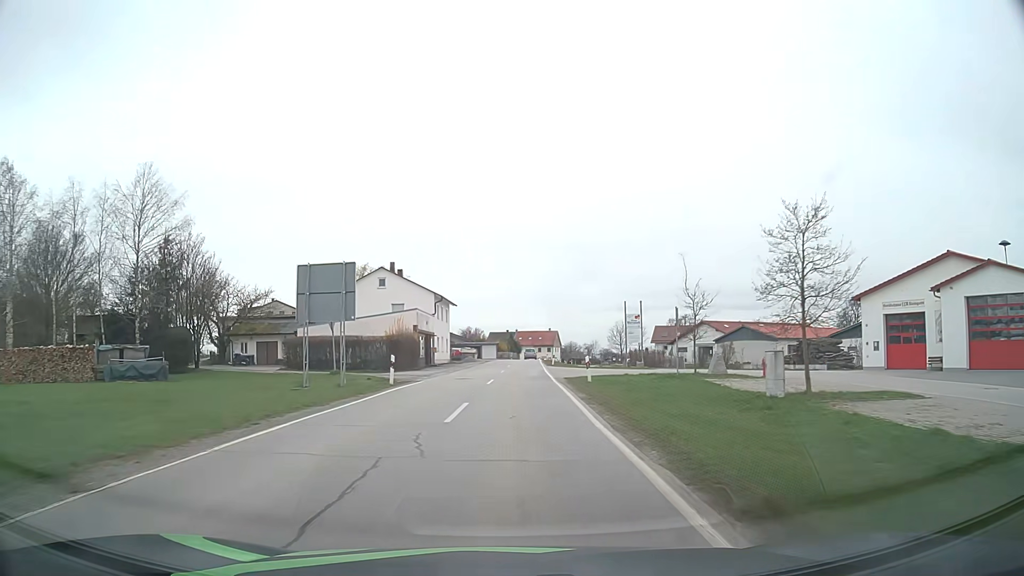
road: secondary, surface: asphalt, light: Day
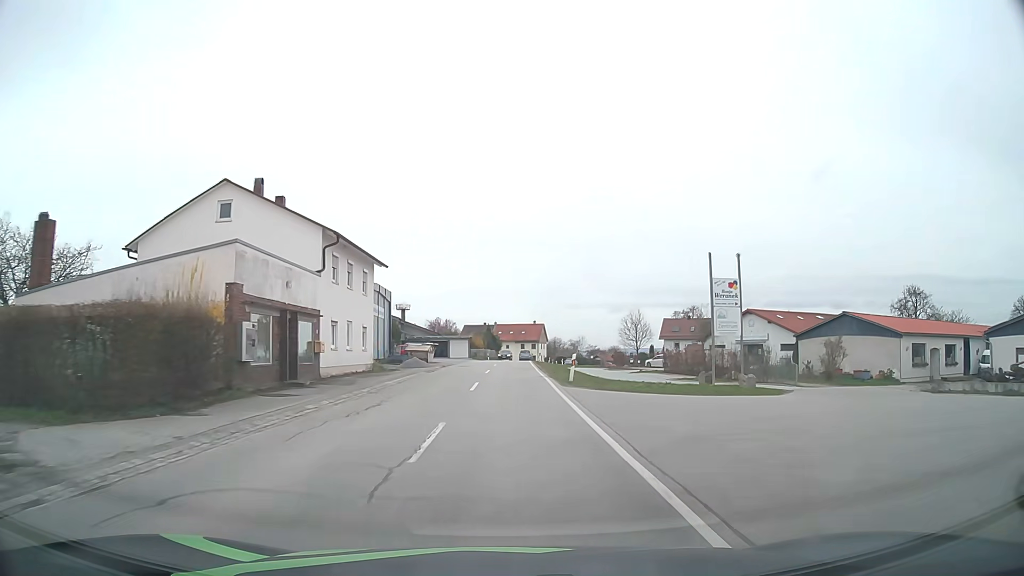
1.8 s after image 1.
(+0.6, +29.1) m; +2°
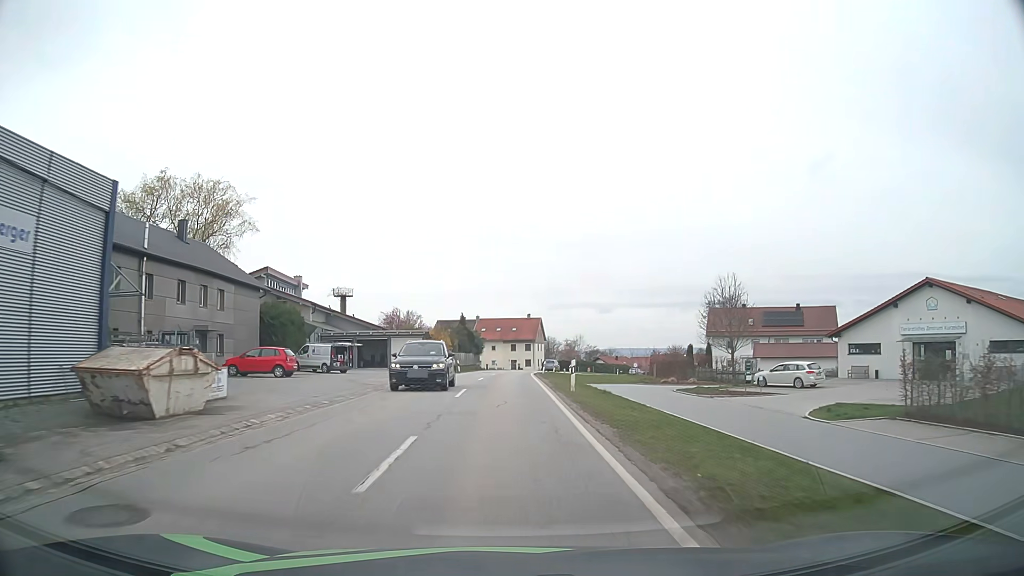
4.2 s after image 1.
(+0.5, +38.8) m; +1°
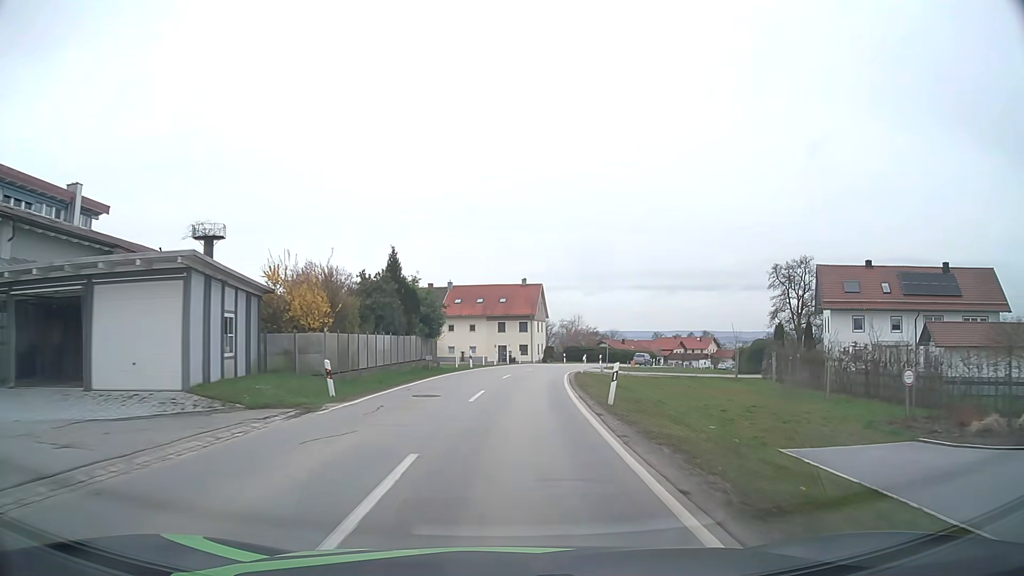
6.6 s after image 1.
(+0.1, +39.5) m; +1°
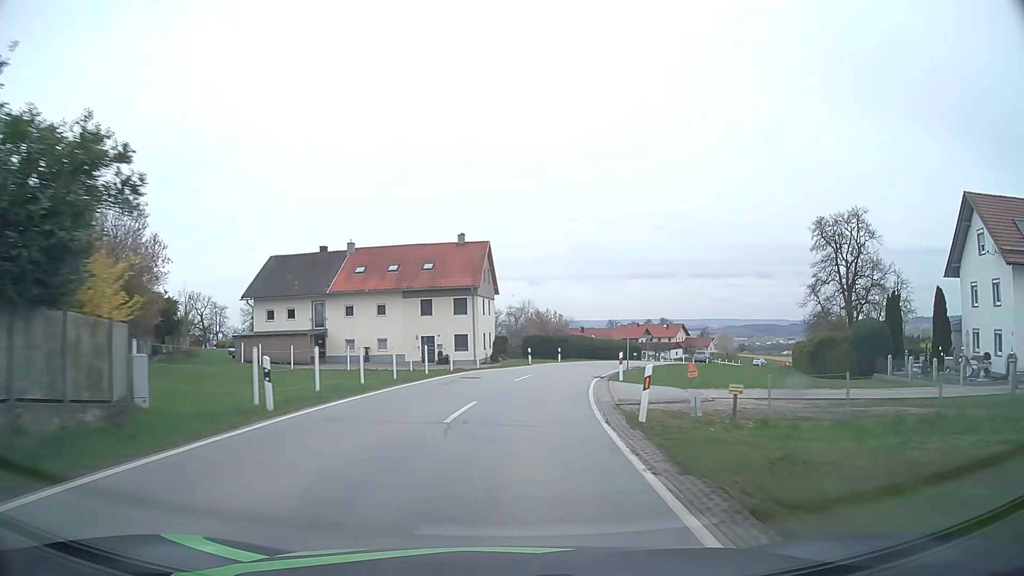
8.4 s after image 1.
(+1.2, +29.7) m; +5°
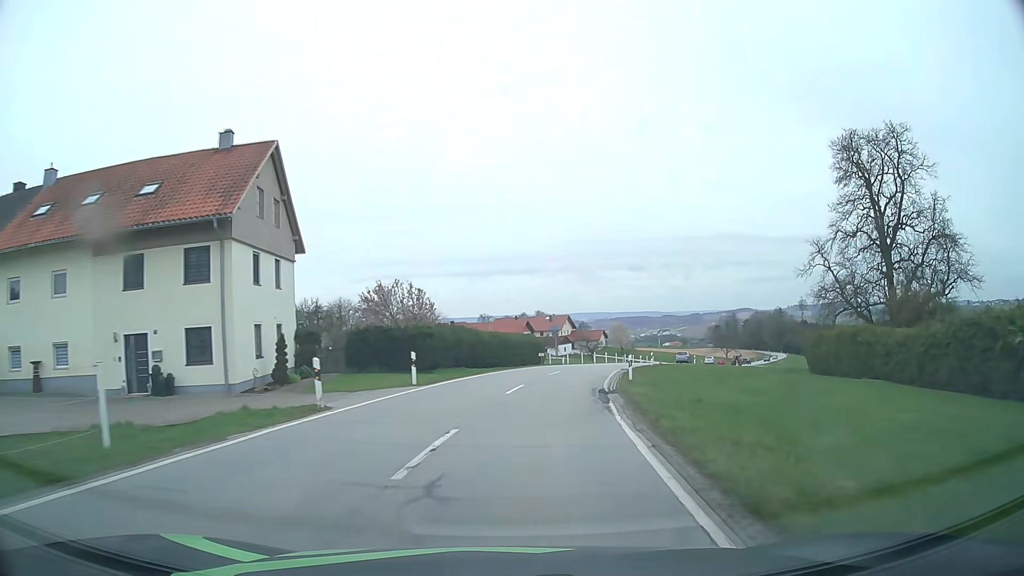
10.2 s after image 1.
(+2.4, +28.8) m; +11°
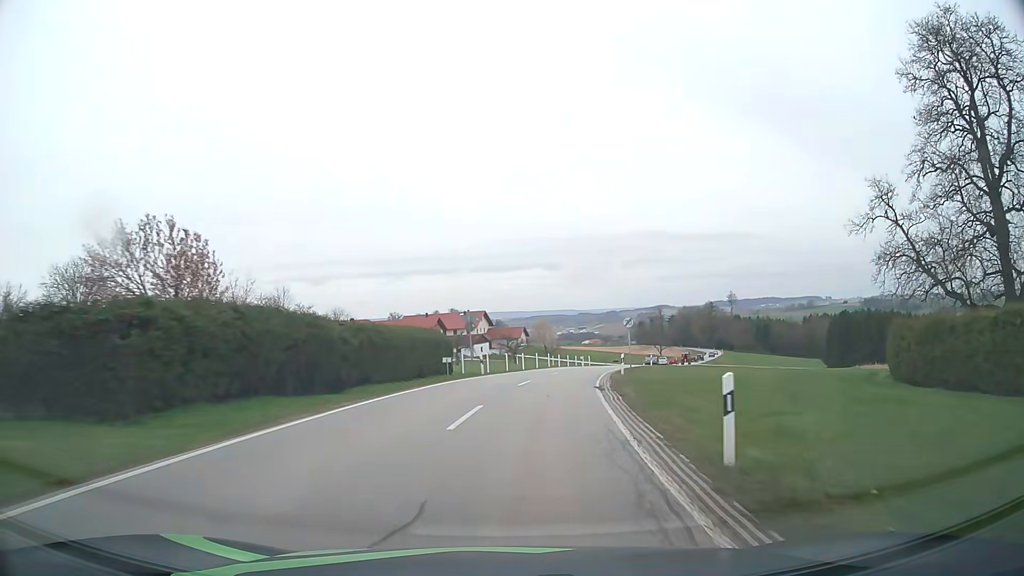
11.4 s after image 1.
(+1.2, +19.6) m; +7°
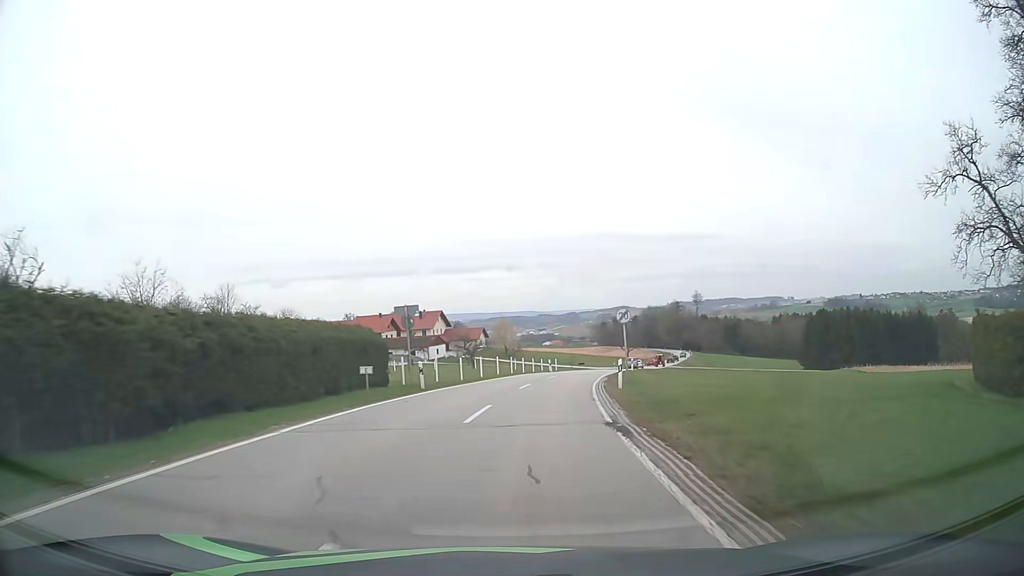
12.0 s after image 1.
(+0.2, +10.0) m; +3°
(0, +10) (+1, +20) (+2, +30) (+4, +40) (+6, +50) (+9, +59) (+11, +69) (+14, +78) (+17, +88) (+20, +98) m
